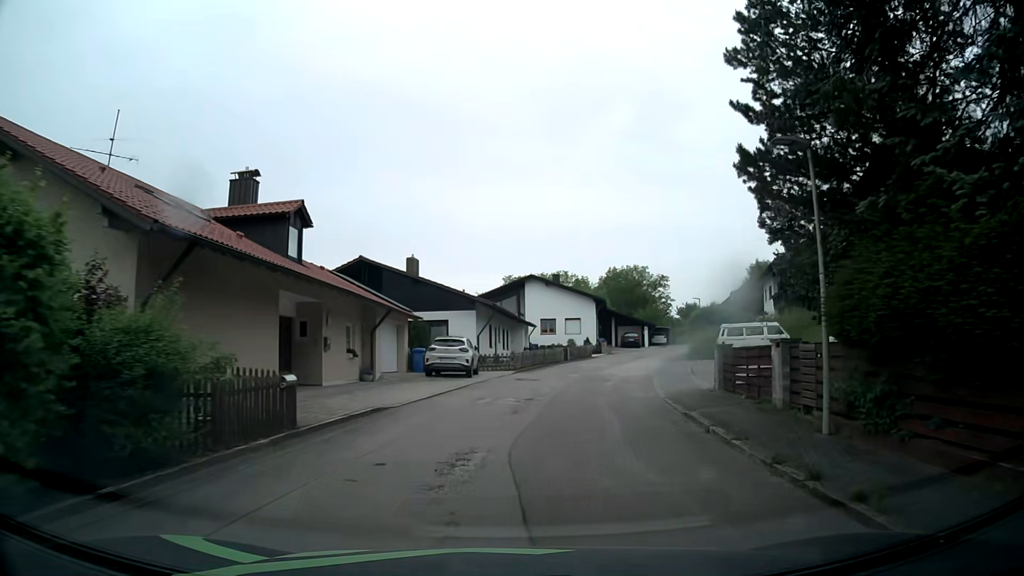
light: Day
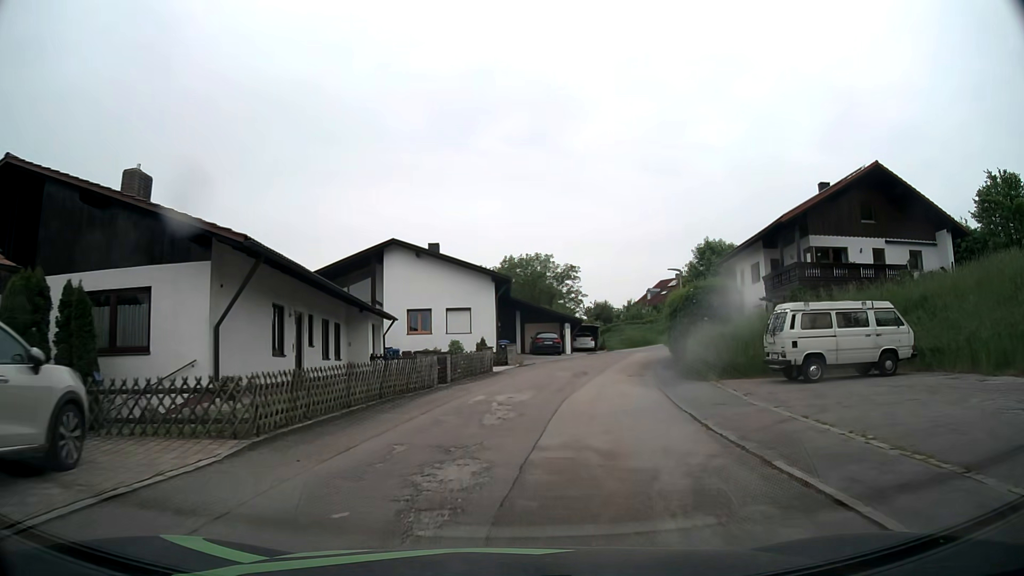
(+2.0, +21.9) m; +10°
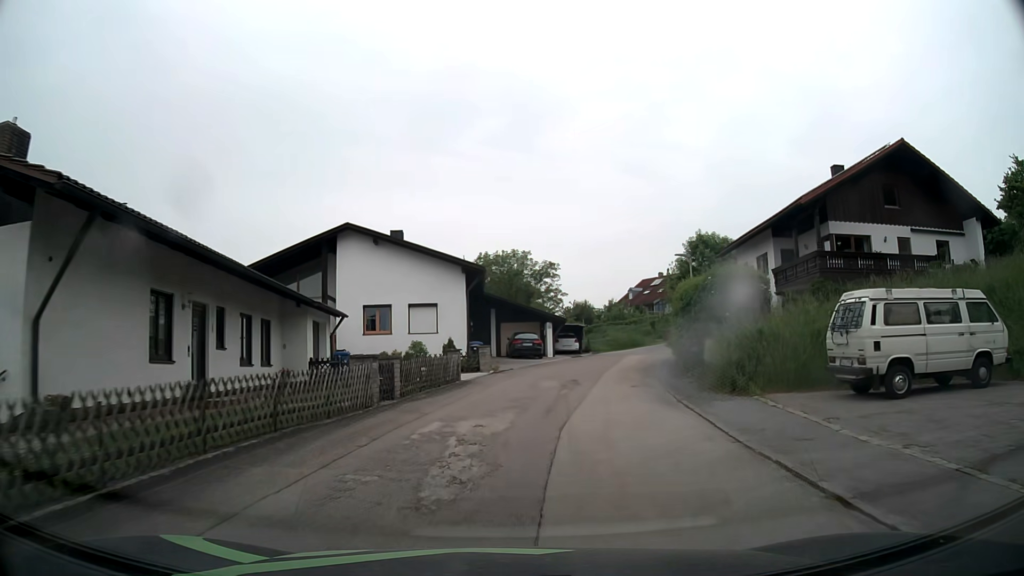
(+0.1, +5.4) m; +3°
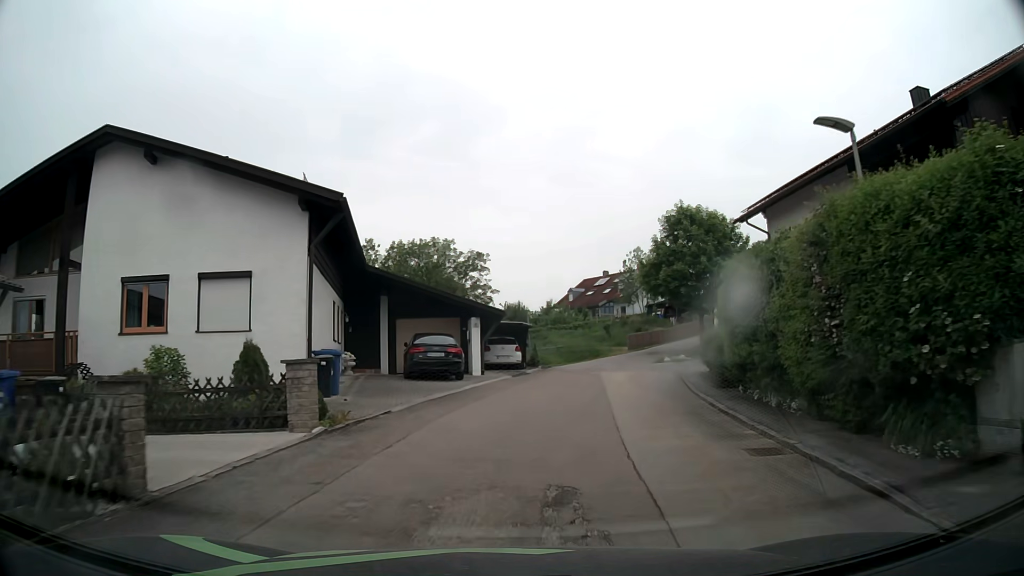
(+0.7, +16.1) m; +6°
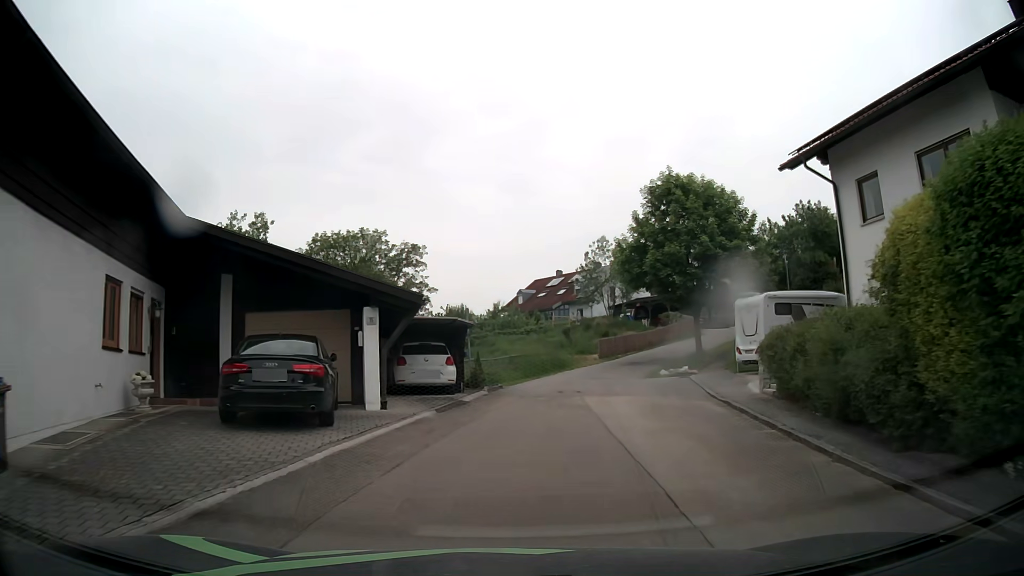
(+0.4, +10.6) m; +4°
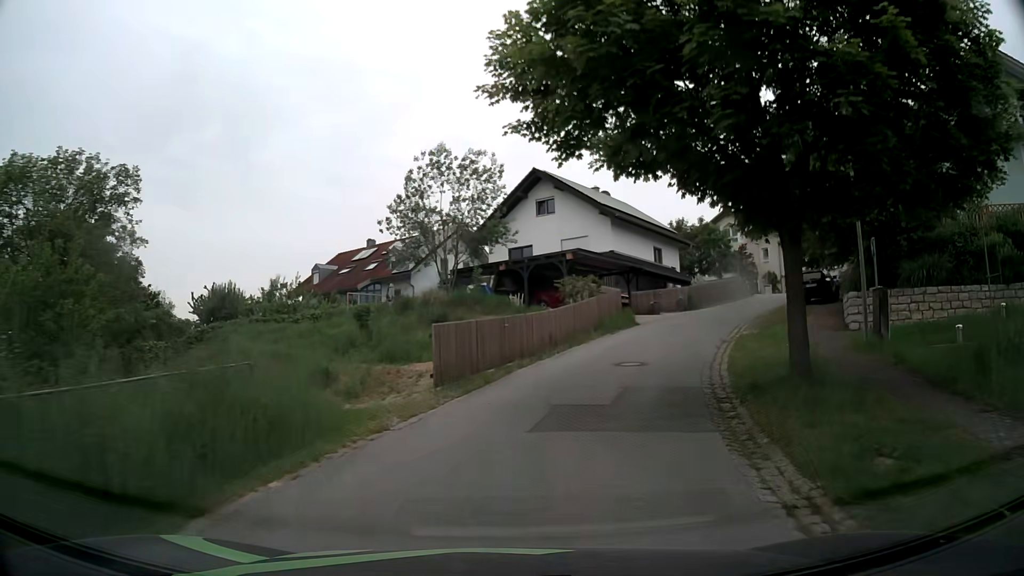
(+2.9, +25.7) m; +16°
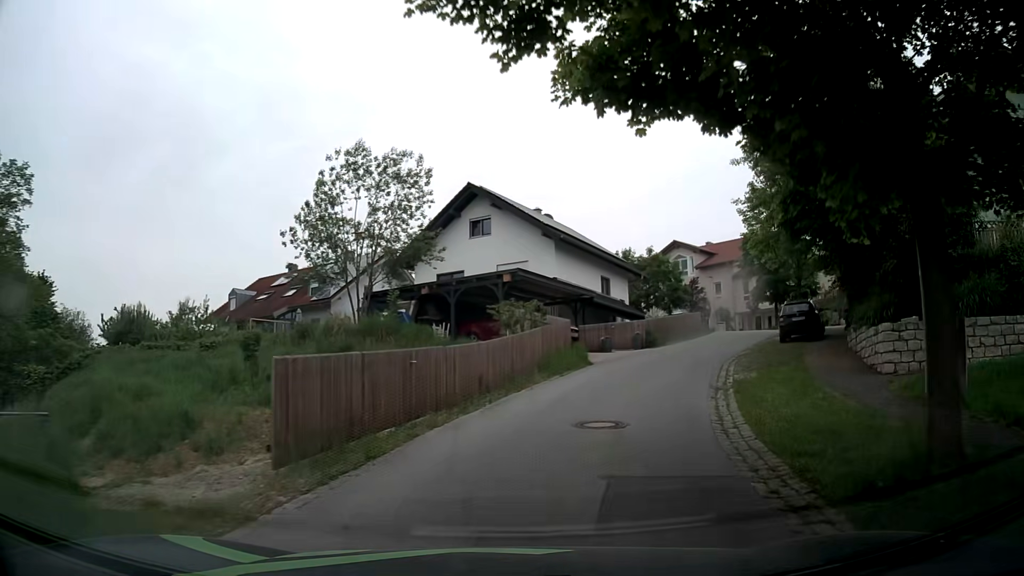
(+0.1, +5.2) m; +5°
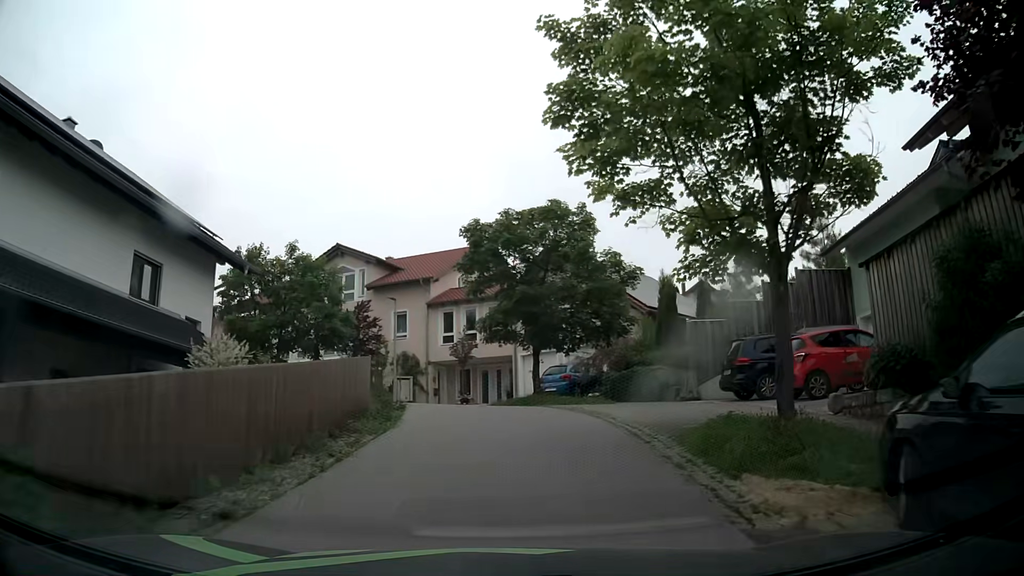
(+6.1, +23.6) m; +28°
(0, +10) (-1, +20) (-7, +28) (-16, +31) (-26, +33) (-36, +35) (-46, +37) (-55, +39) (-65, +41) (-75, +44) m
